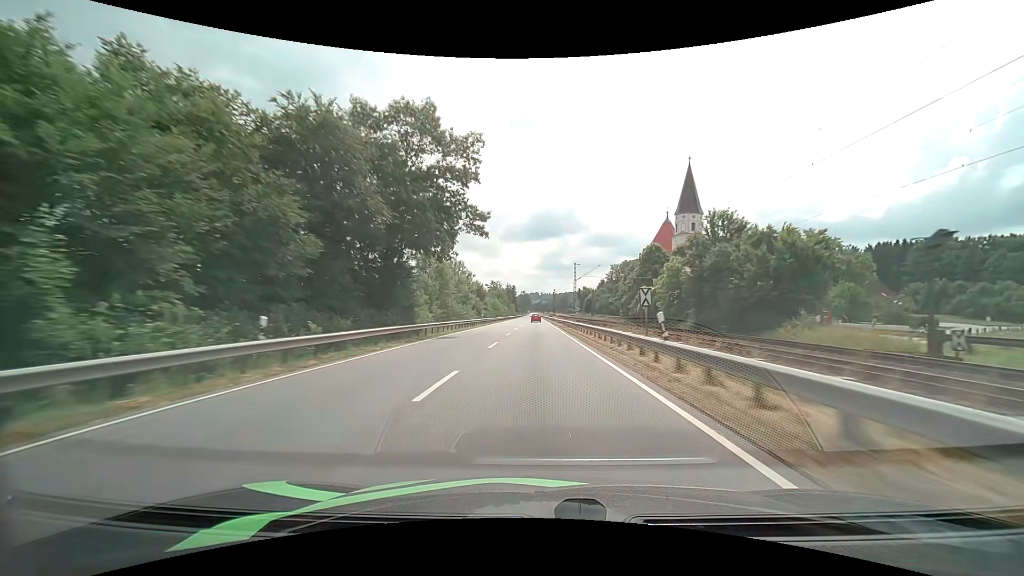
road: primary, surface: asphalt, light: Day
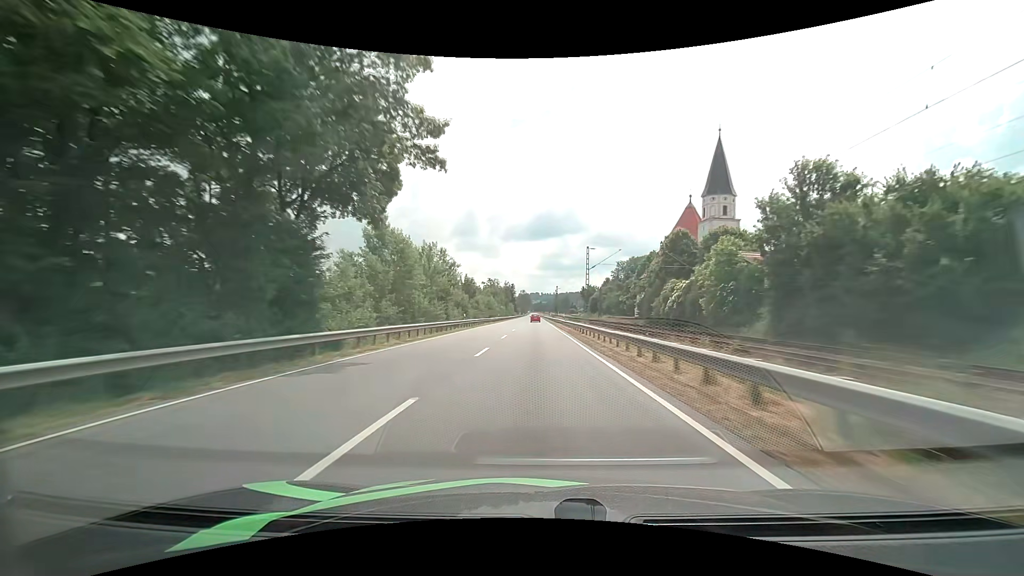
(0.0, +16.1) m; 0°
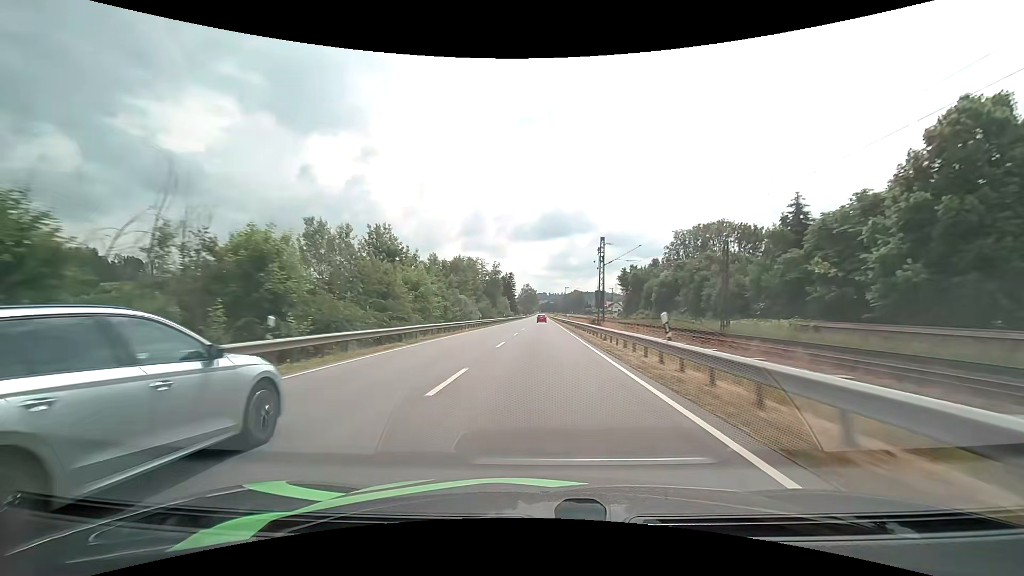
(-0.5, +80.1) m; -1°
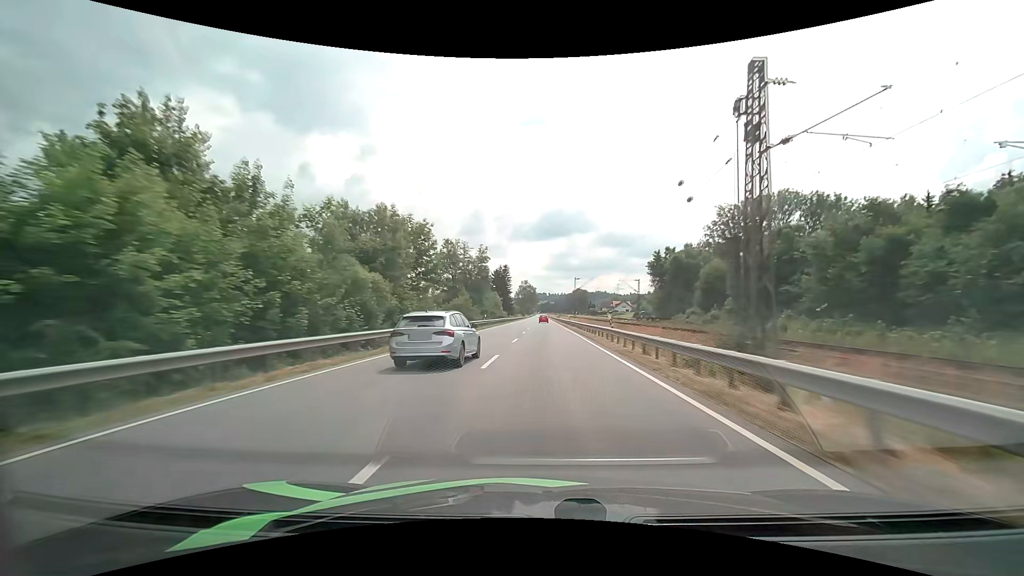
(-0.1, +32.0) m; 0°
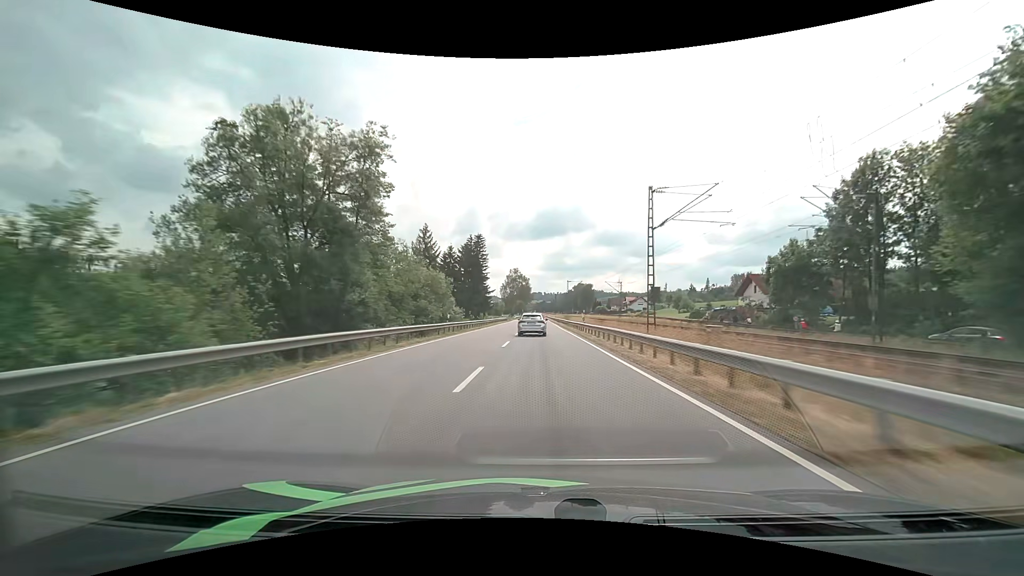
(+0.6, +64.3) m; +1°
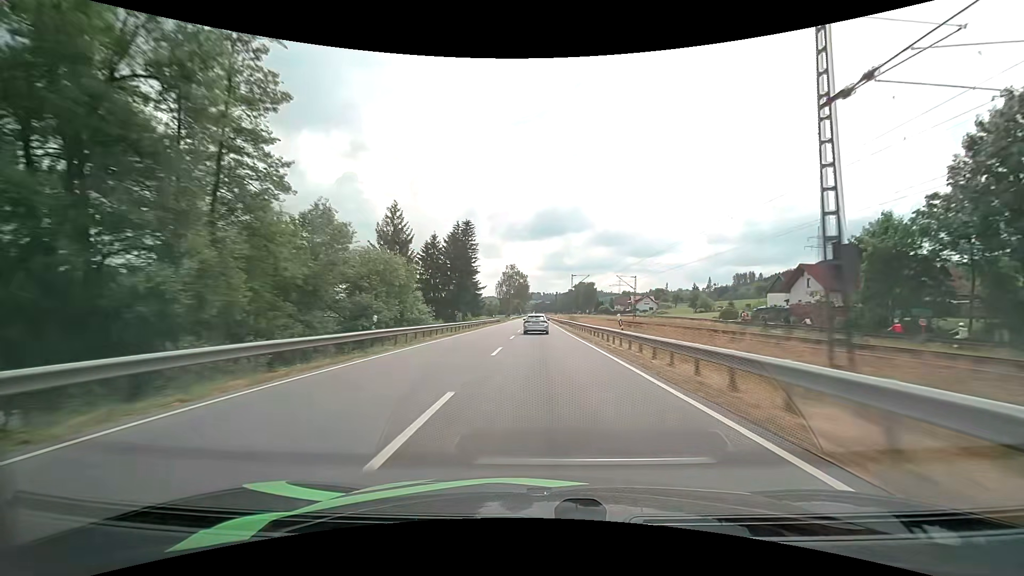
(0.0, +16.2) m; 0°
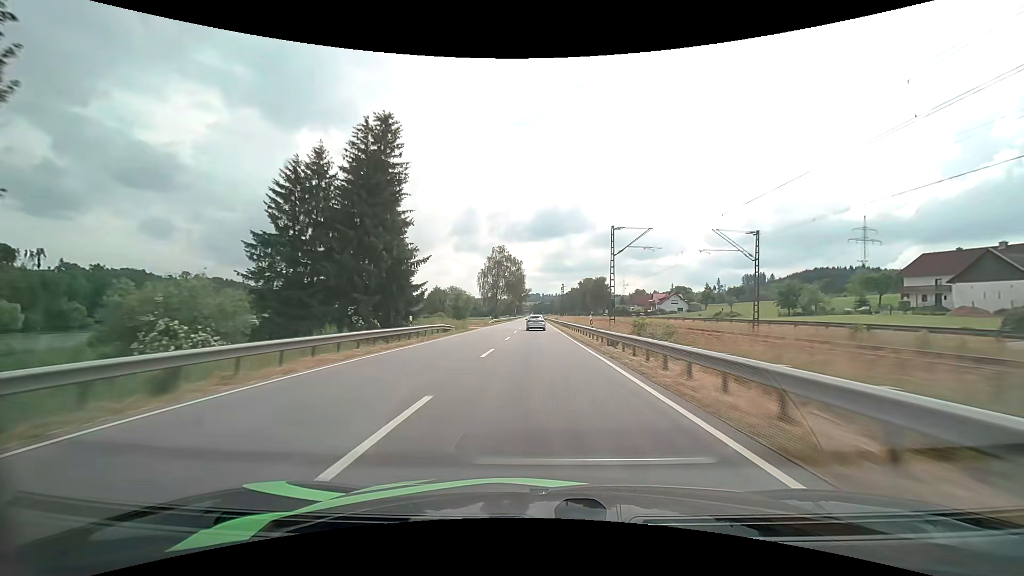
(+0.1, +48.6) m; 0°
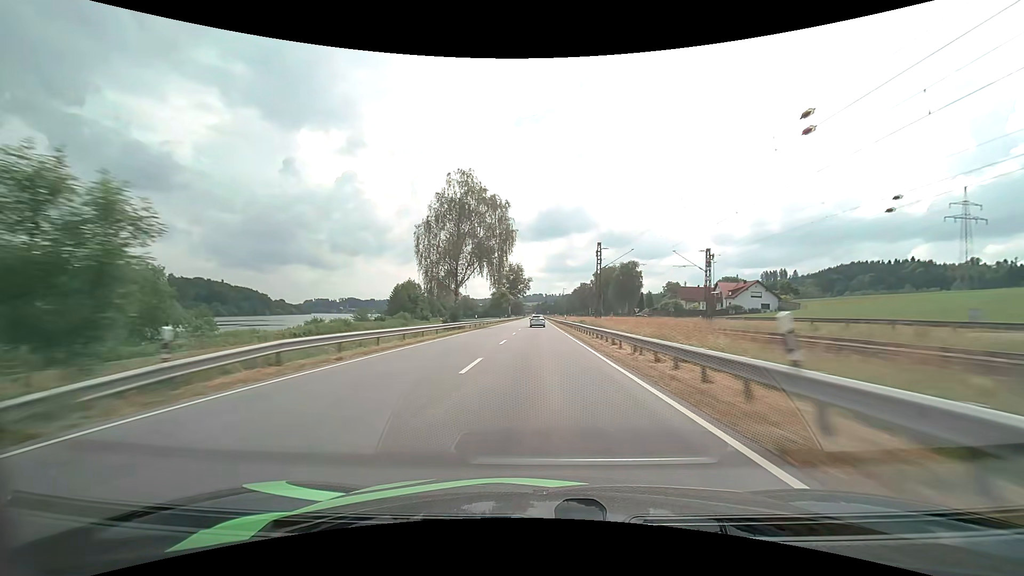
(-0.2, +65.2) m; 0°
(0, +10) (0, +20) (0, +30) (0, +40) (0, +50) (0, +60) (0, +70) (0, +80) (0, +90) (0, +100) m
